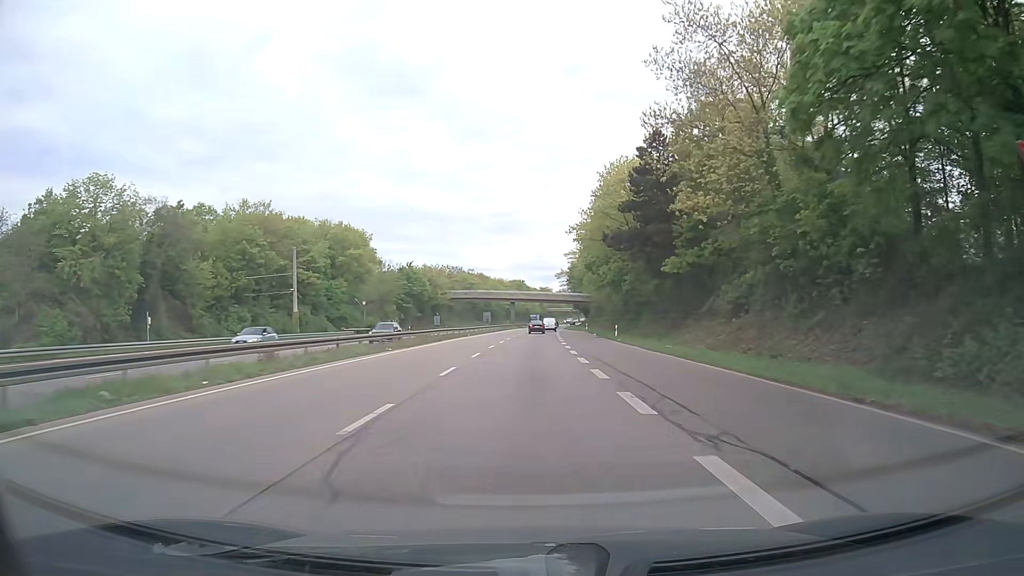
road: trunk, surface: asphalt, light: Day
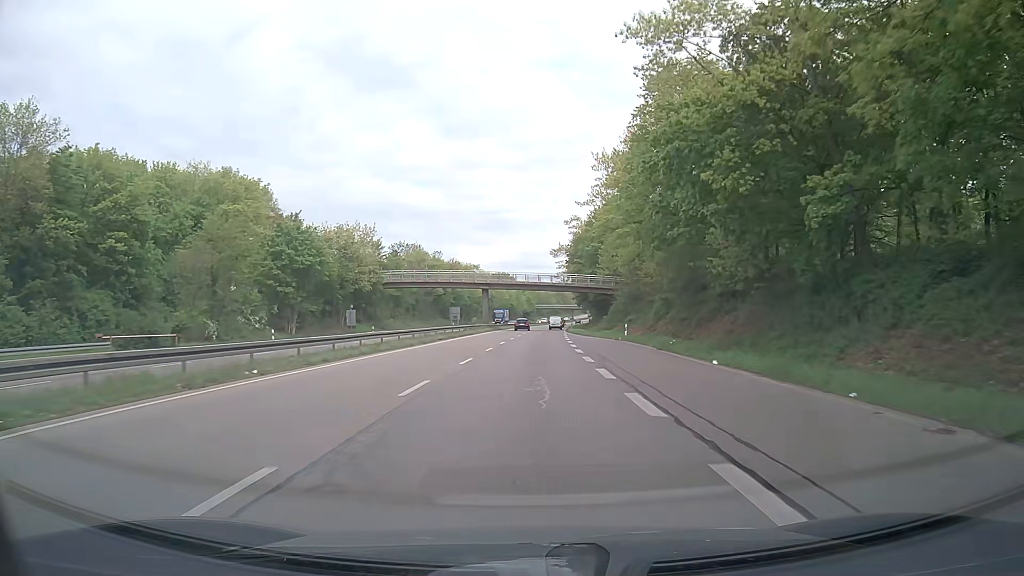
(+0.3, +49.7) m; +1°
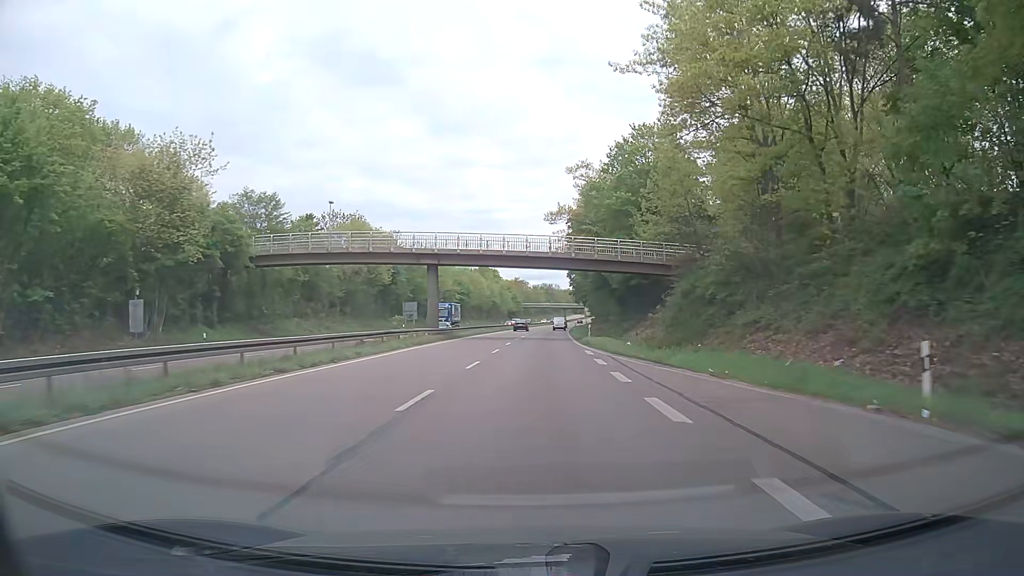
(+0.3, +37.6) m; +1°
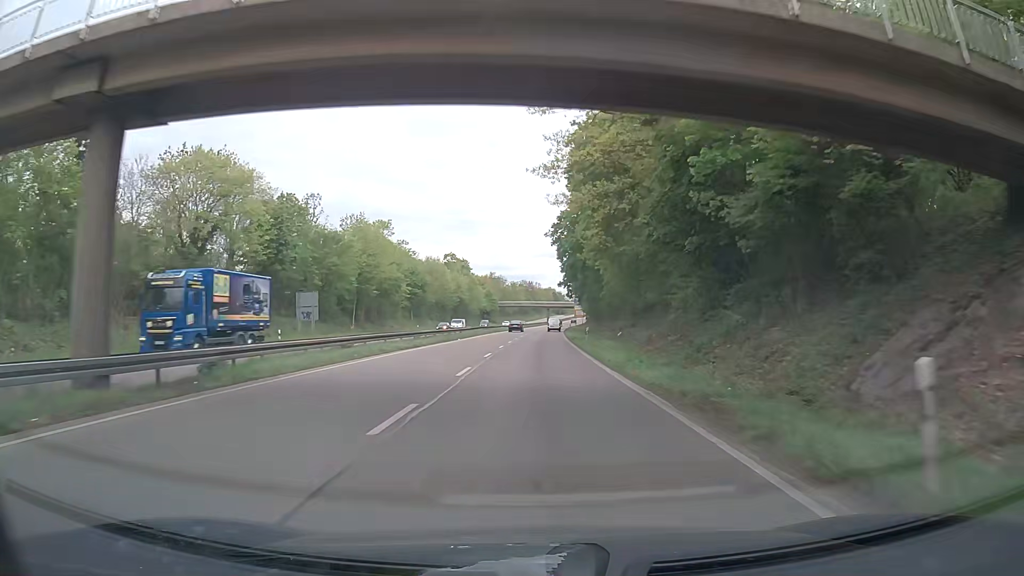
(+0.4, +37.9) m; +2°
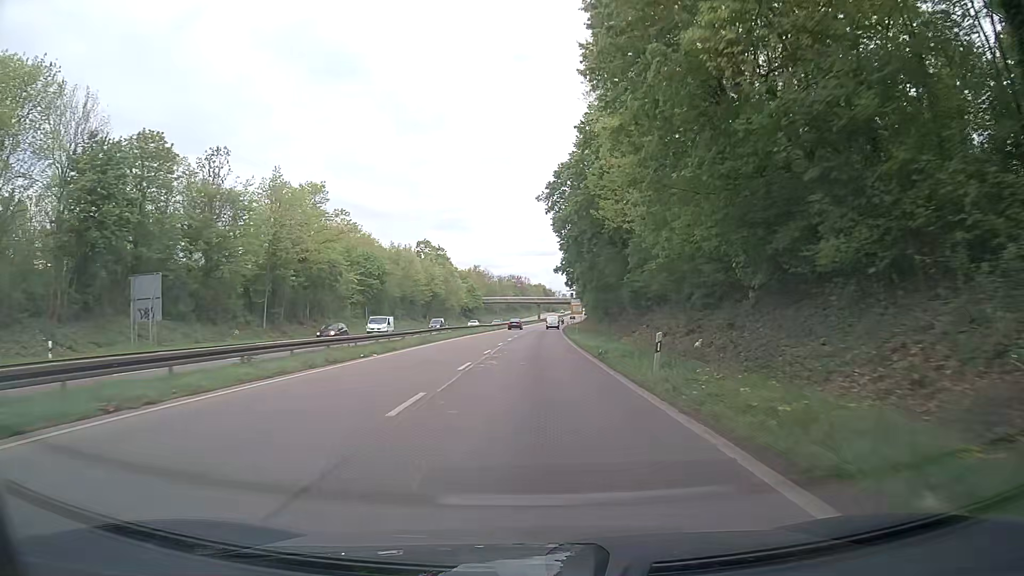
(-0.1, +25.3) m; +1°
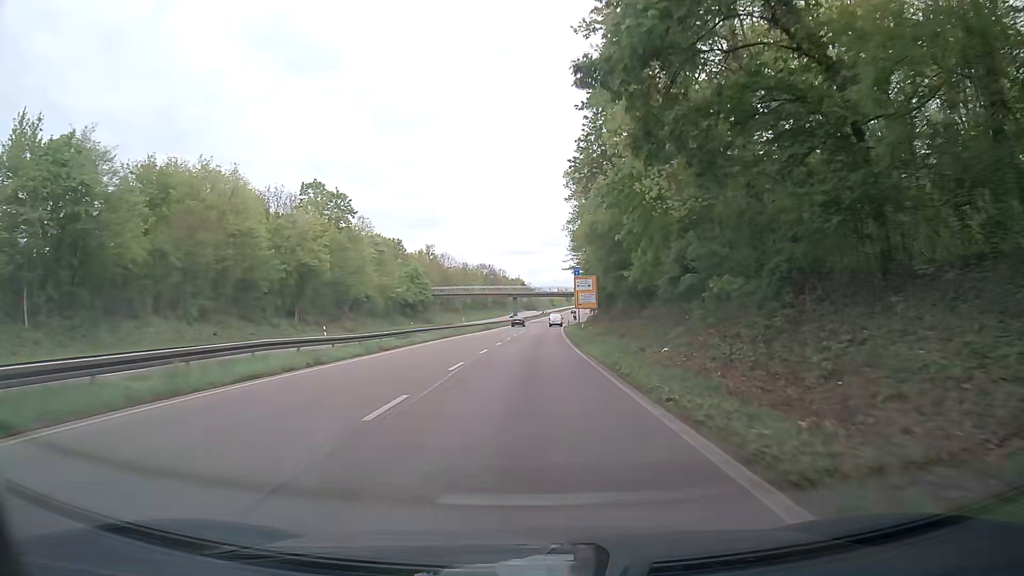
(+1.4, +62.9) m; +2°
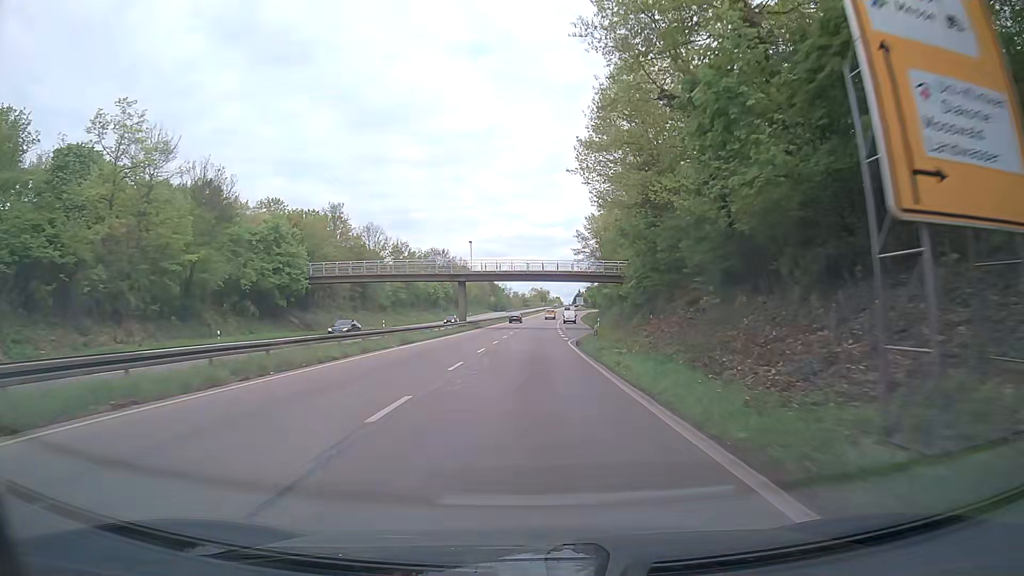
(+0.9, +62.6) m; +3°
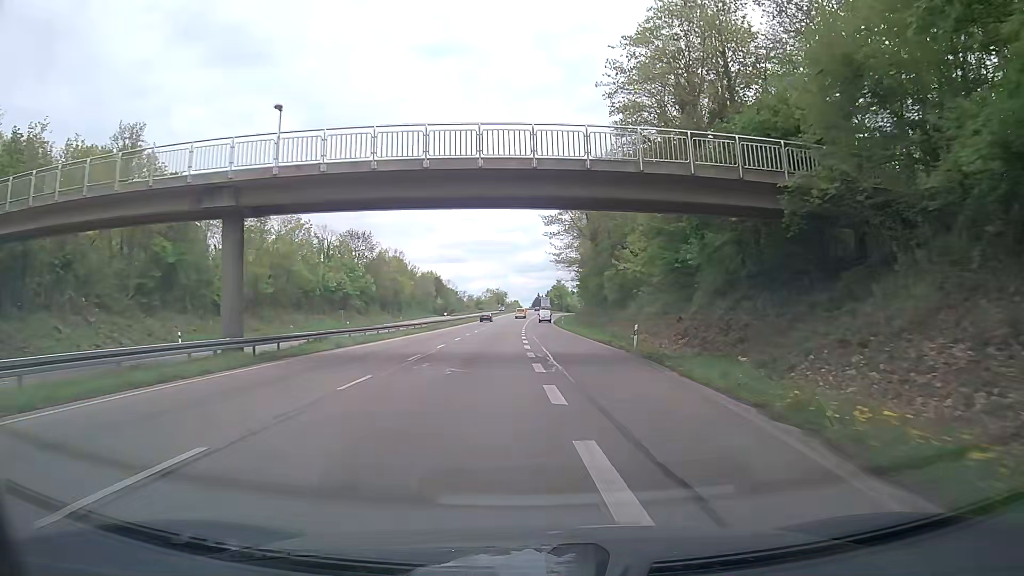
(+1.2, +49.7) m; +3°
(0, +10) (0, +20) (0, +30) (+1, +40) (+1, +50) (+1, +60) (+1, +70) (+1, +80) (+2, +90) (+2, +100) m
